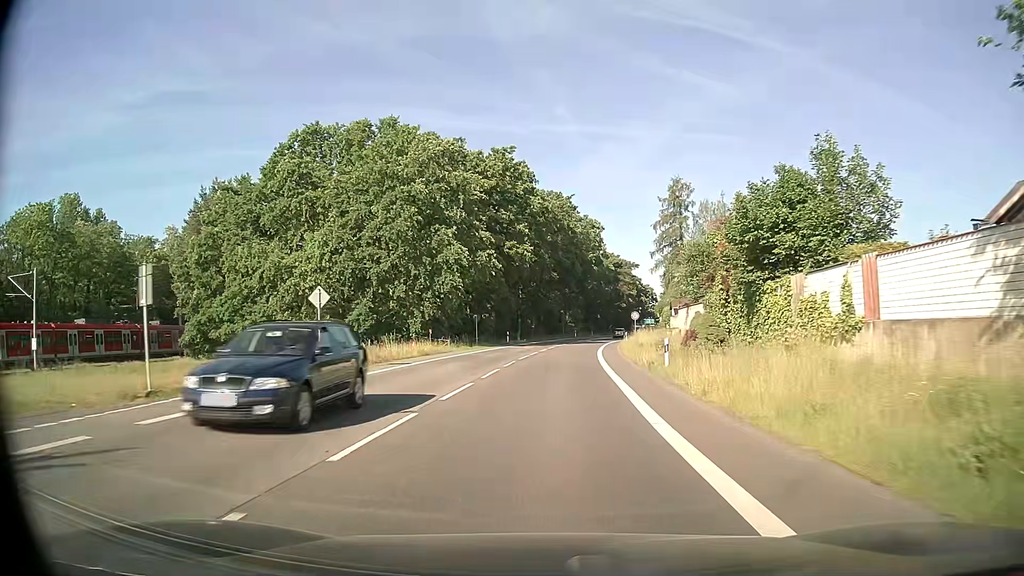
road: secondary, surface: asphalt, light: Day
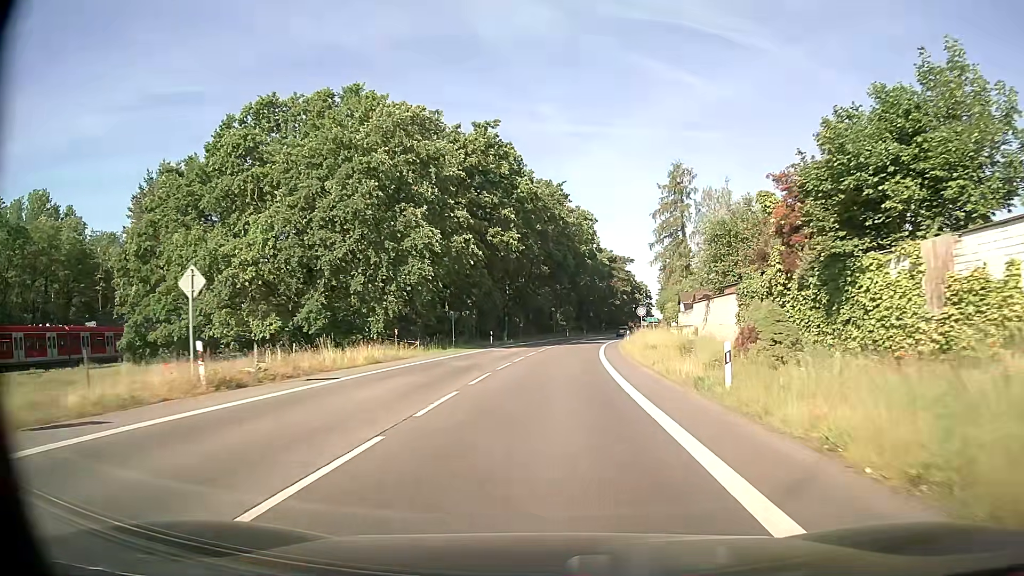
(+0.1, +8.6) m; +1°
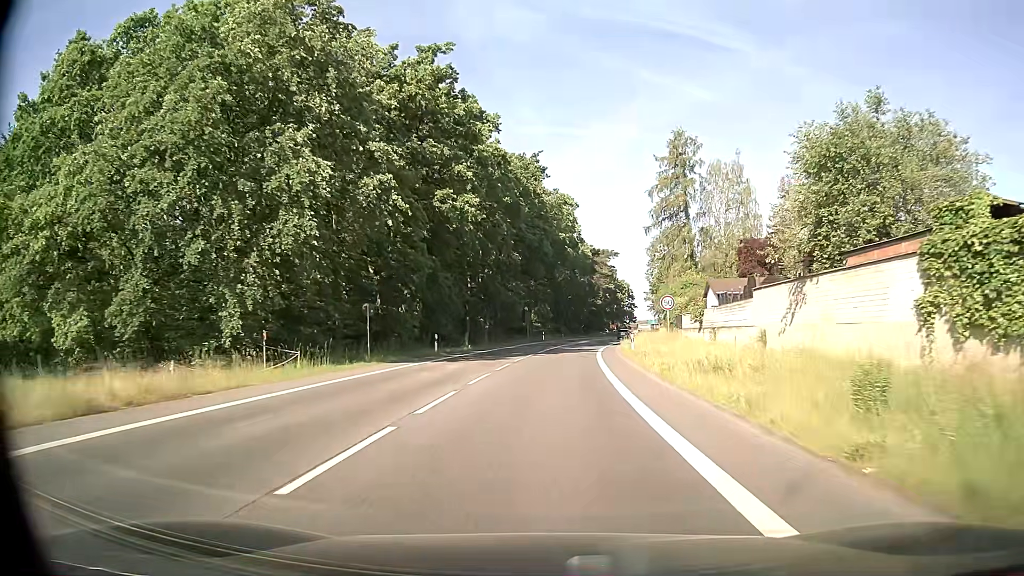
(+0.3, +17.1) m; +2°
